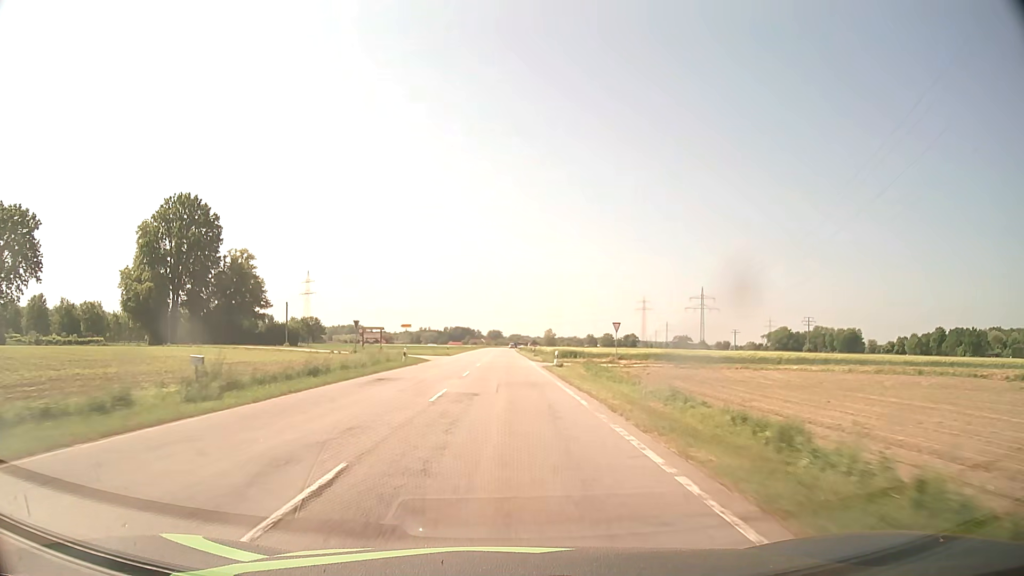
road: secondary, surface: asphalt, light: Day
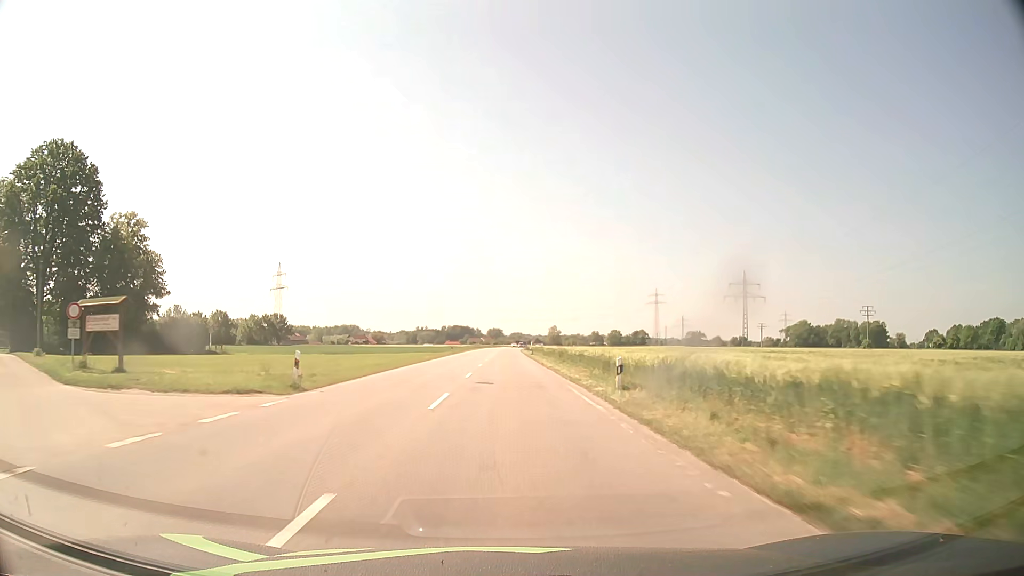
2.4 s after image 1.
(-0.2, +49.9) m; 0°
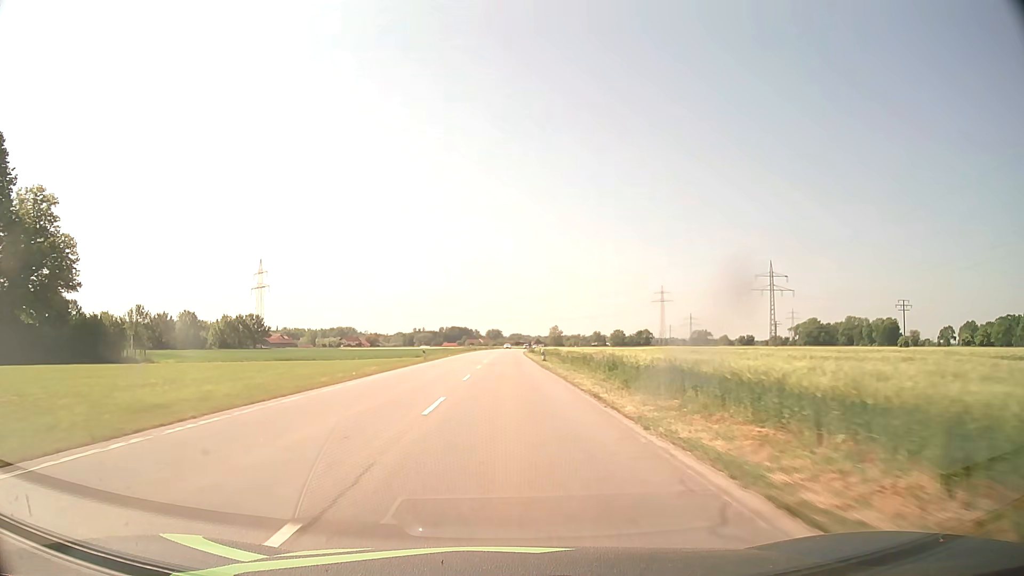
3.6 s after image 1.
(0.0, +25.0) m; 0°
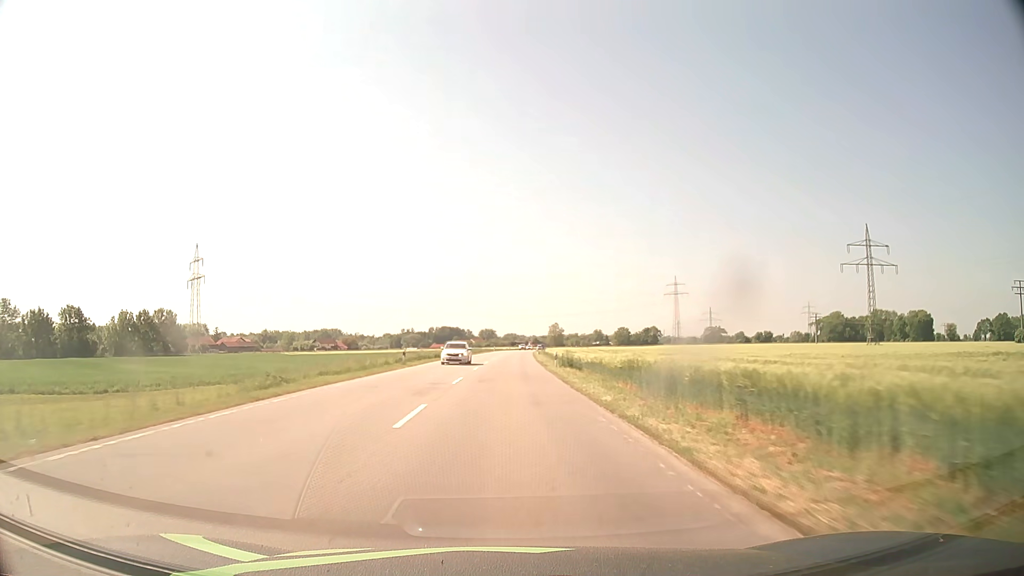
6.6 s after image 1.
(+0.1, +62.6) m; 0°
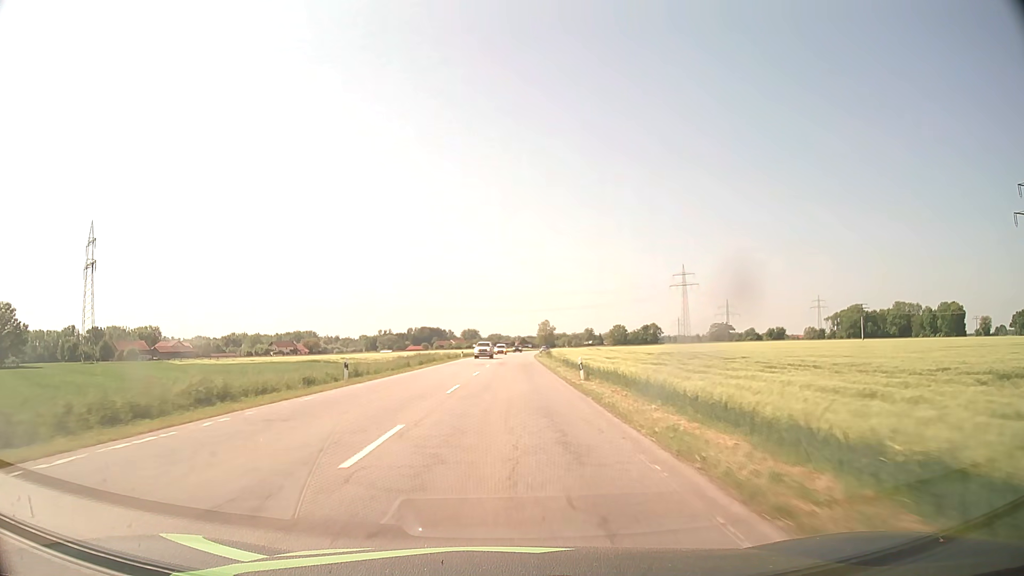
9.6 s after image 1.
(+0.7, +63.3) m; +1°
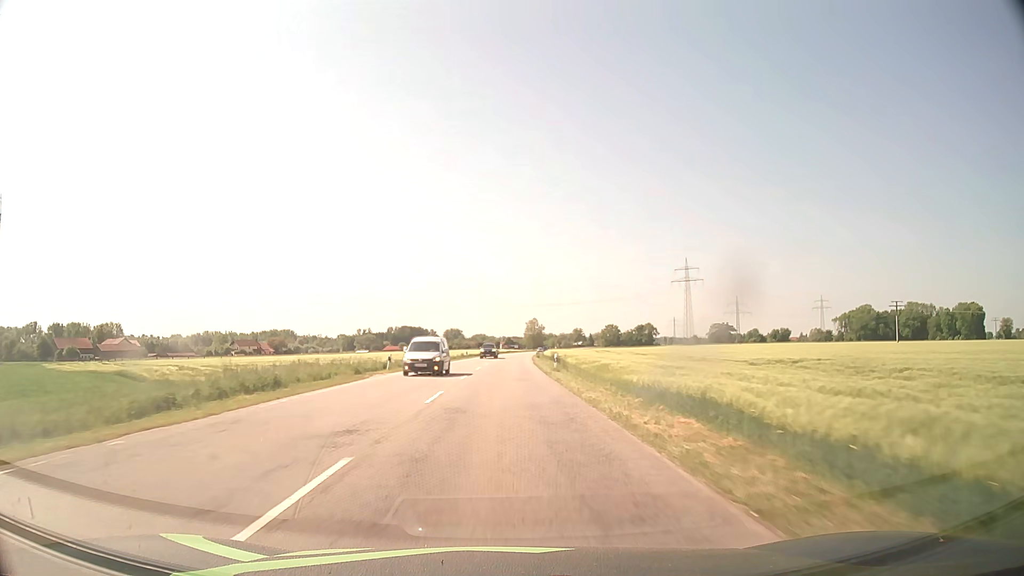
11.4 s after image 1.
(+0.5, +40.1) m; +1°
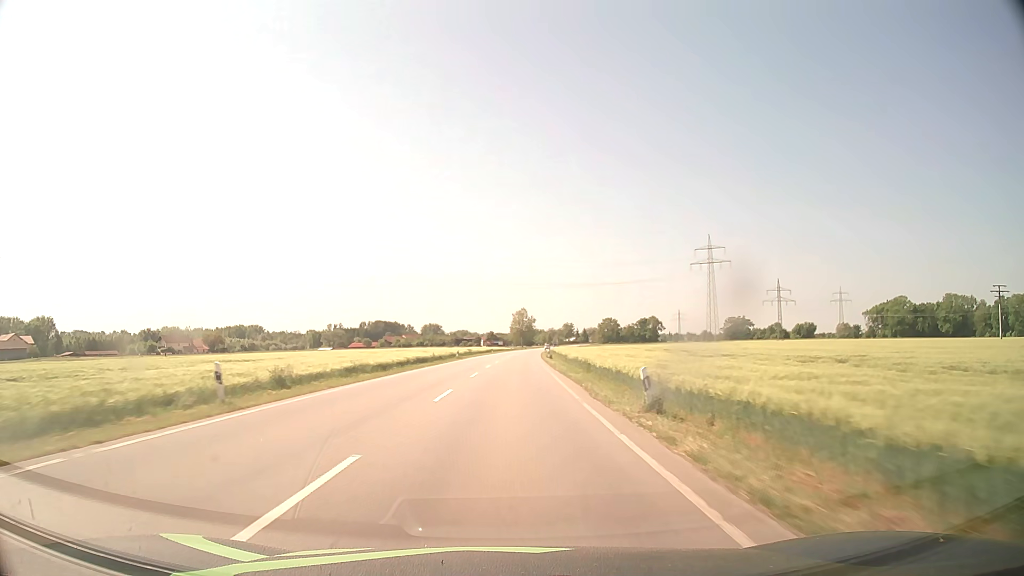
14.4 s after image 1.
(+0.7, +72.2) m; +1°
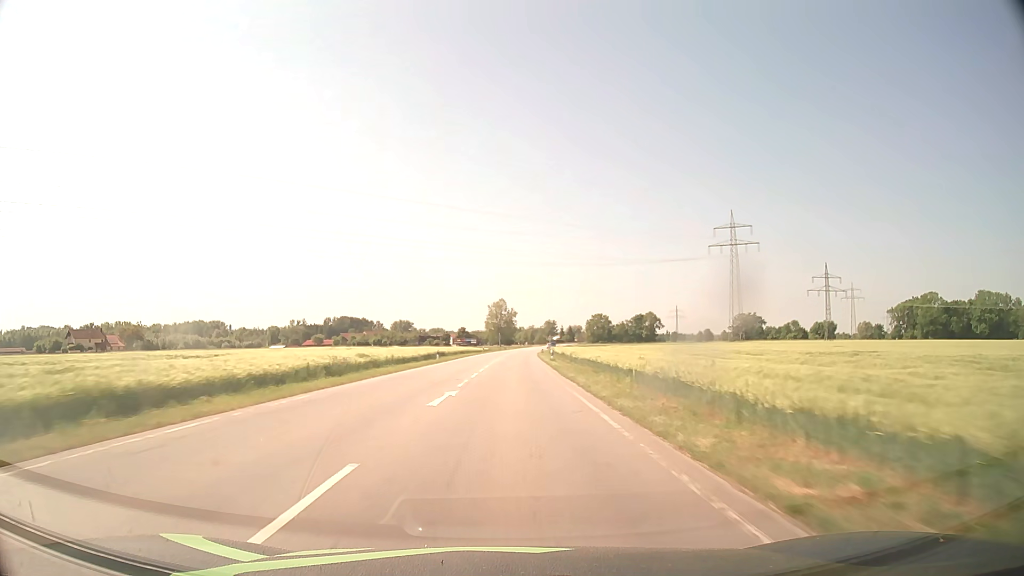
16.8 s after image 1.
(+1.2, +61.0) m; +2°
(0, +10) (0, +20) (0, +30) (0, +40) (+1, +50) (+1, +60) (+1, +70) (+2, +80) (+2, +90) (+3, +100) m
